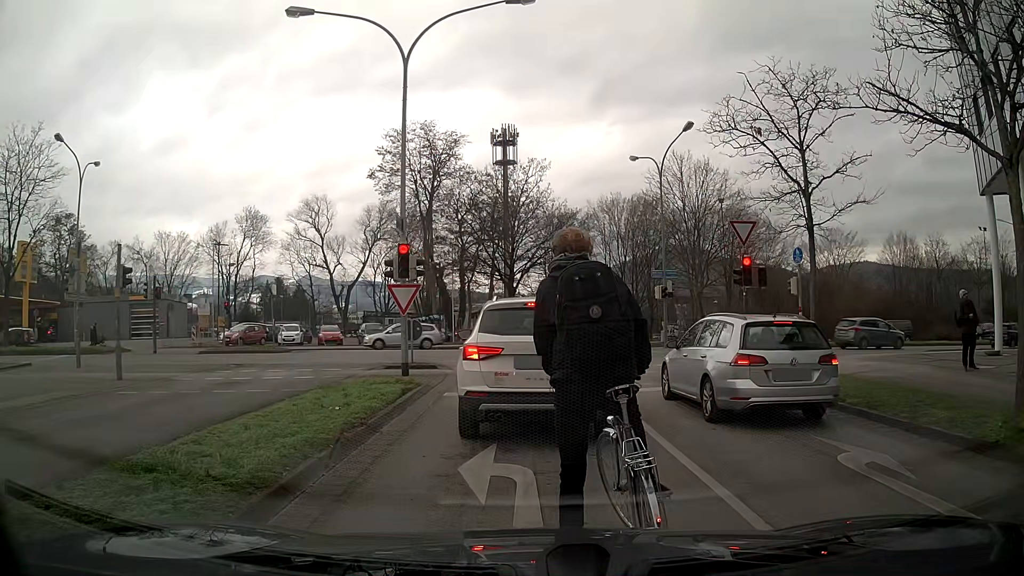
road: unclassified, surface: asphalt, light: Day
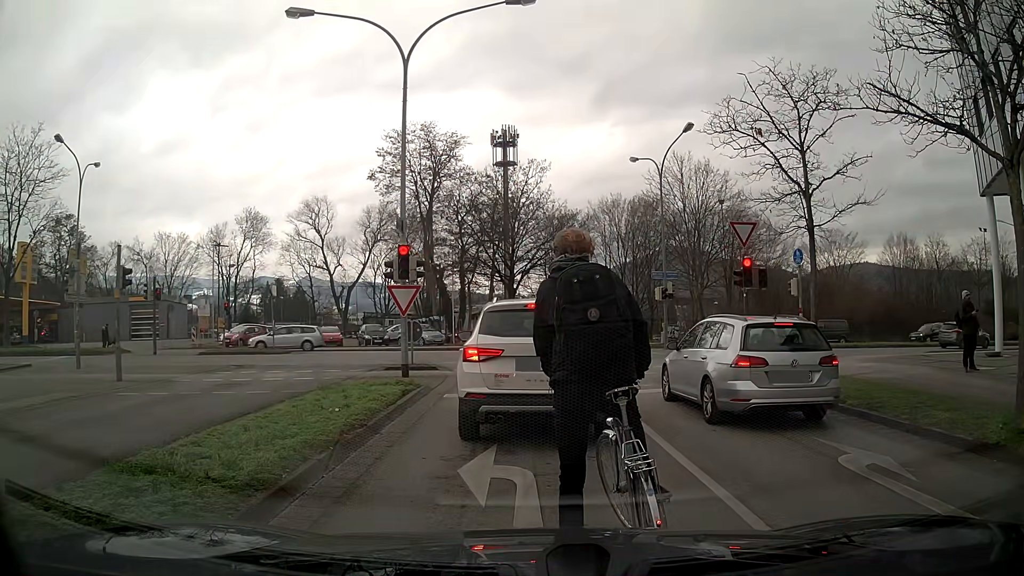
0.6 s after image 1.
(0.0, +0.1) m; 0°
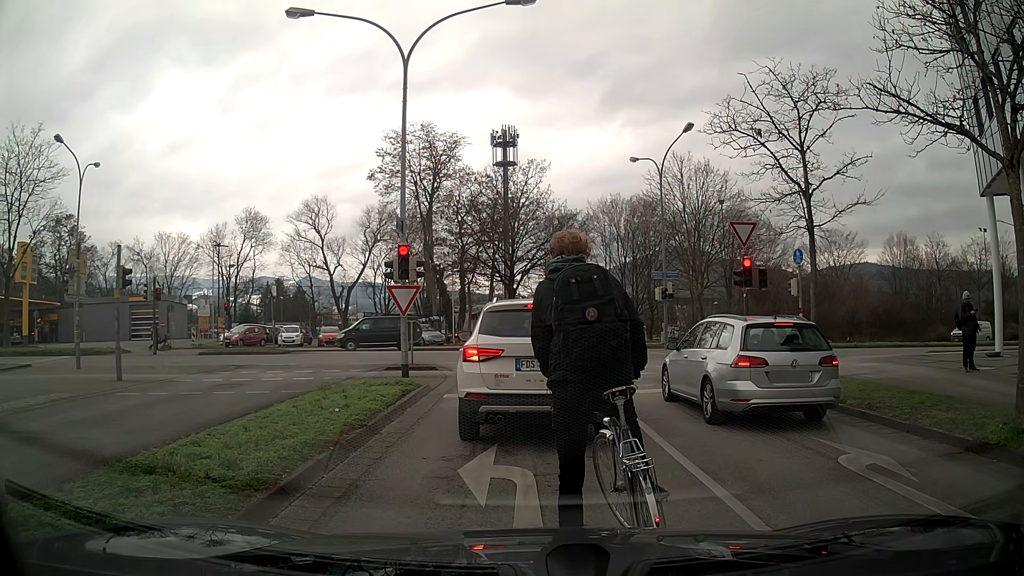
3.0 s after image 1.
(0.0, +0.1) m; 0°
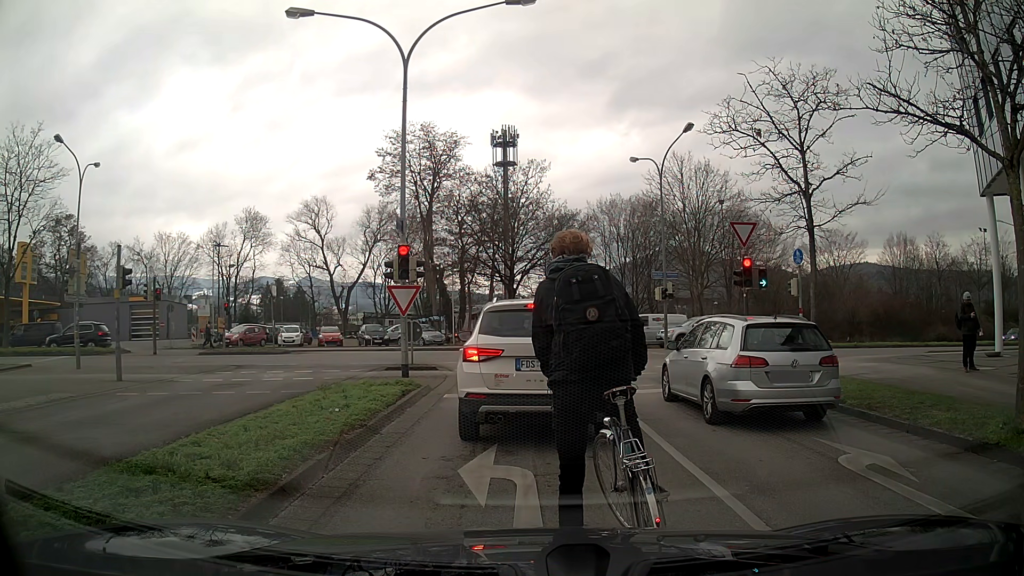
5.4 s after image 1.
(0.0, 0.0) m; 0°
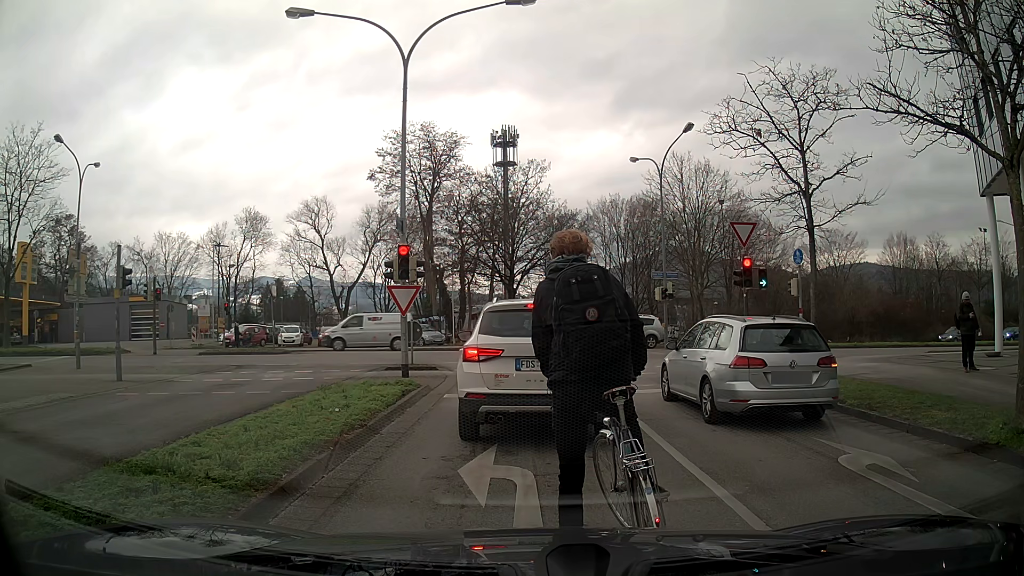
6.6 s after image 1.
(0.0, 0.0) m; 0°
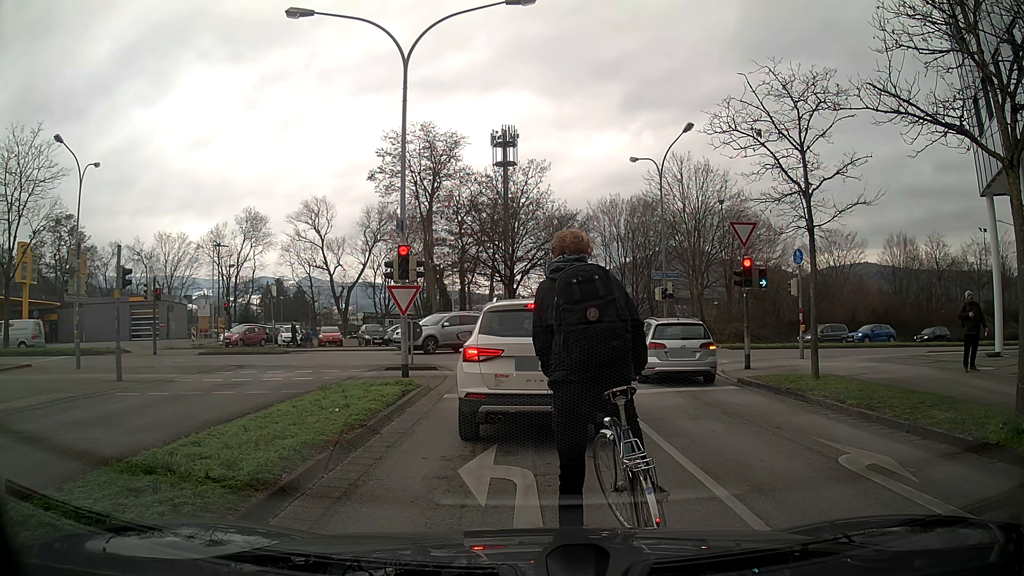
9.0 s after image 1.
(0.0, 0.0) m; 0°
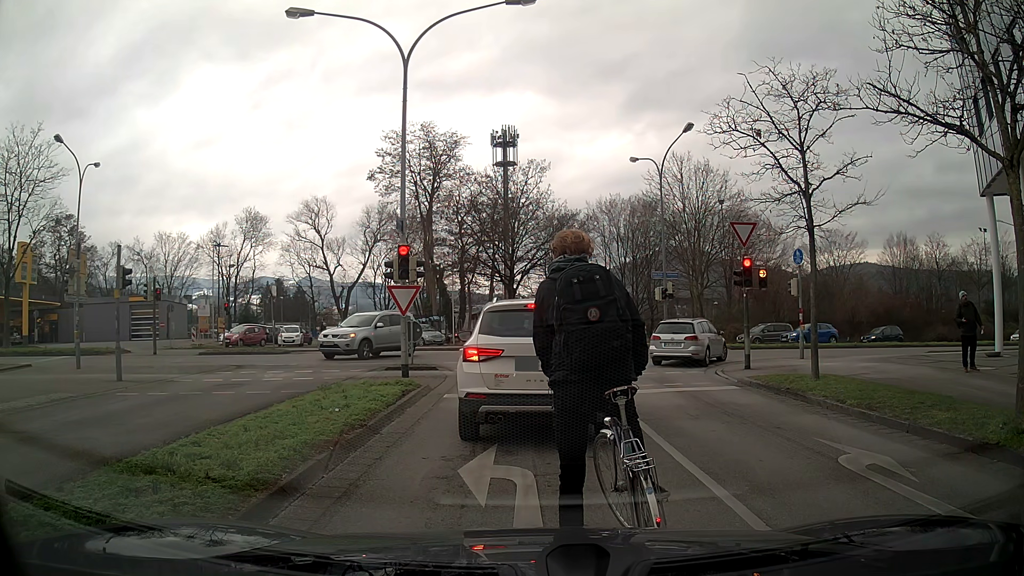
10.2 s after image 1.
(0.0, 0.0) m; 0°
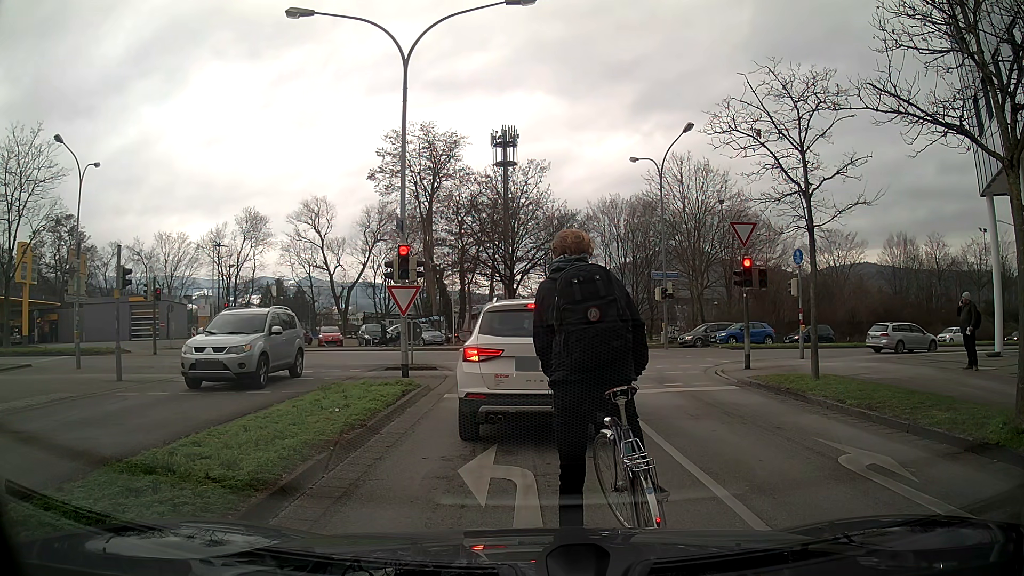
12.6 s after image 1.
(0.0, 0.0) m; 0°
